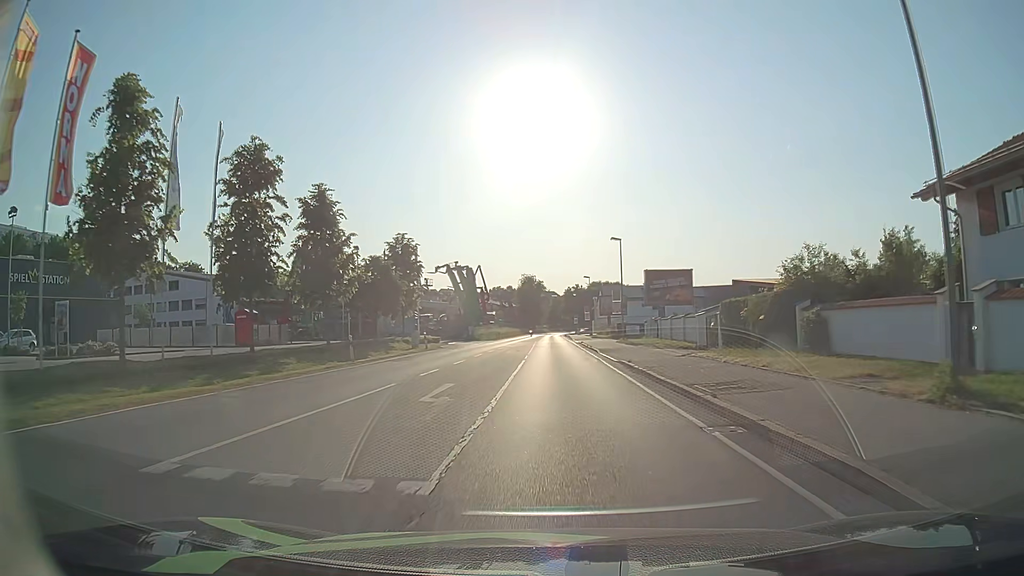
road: primary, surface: asphalt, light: Day
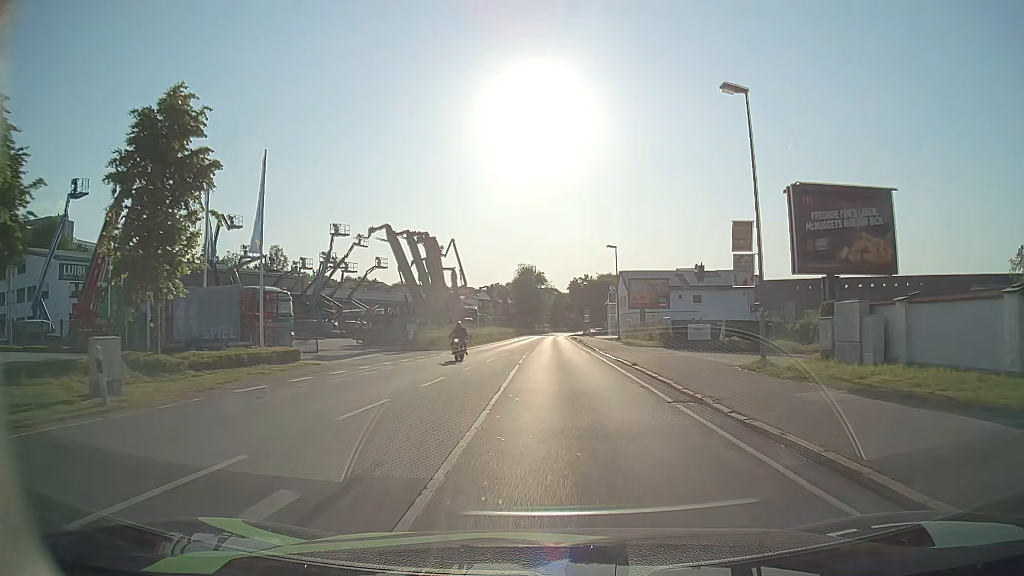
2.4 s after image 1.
(-0.1, +33.5) m; 0°
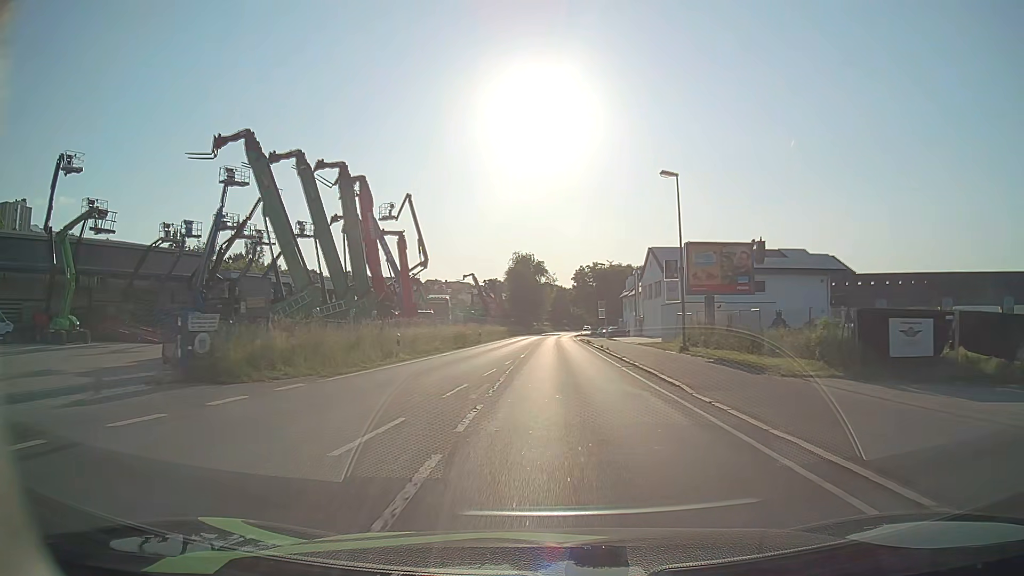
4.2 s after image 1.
(0.0, +26.7) m; 0°
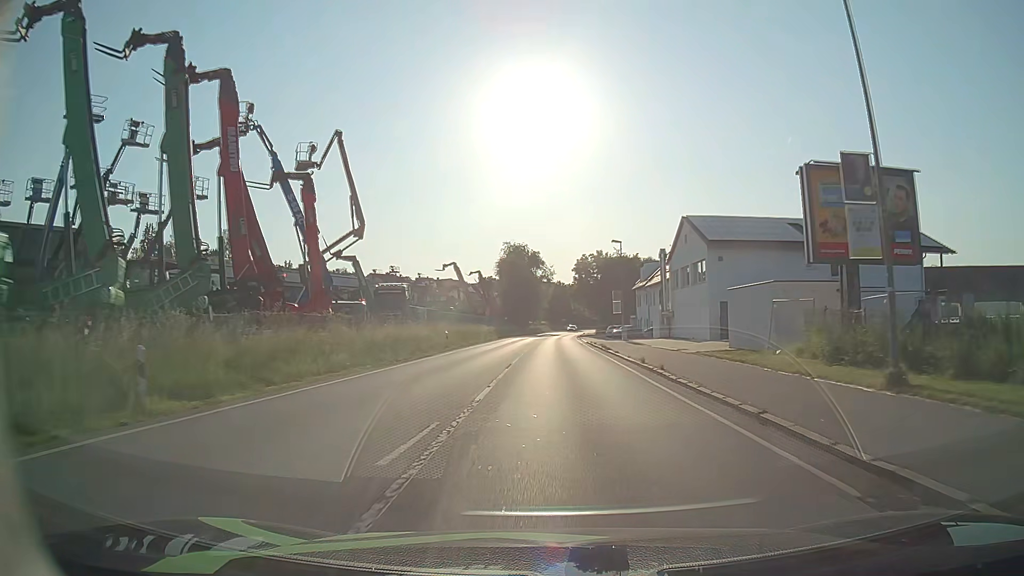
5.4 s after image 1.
(0.0, +18.5) m; 0°
